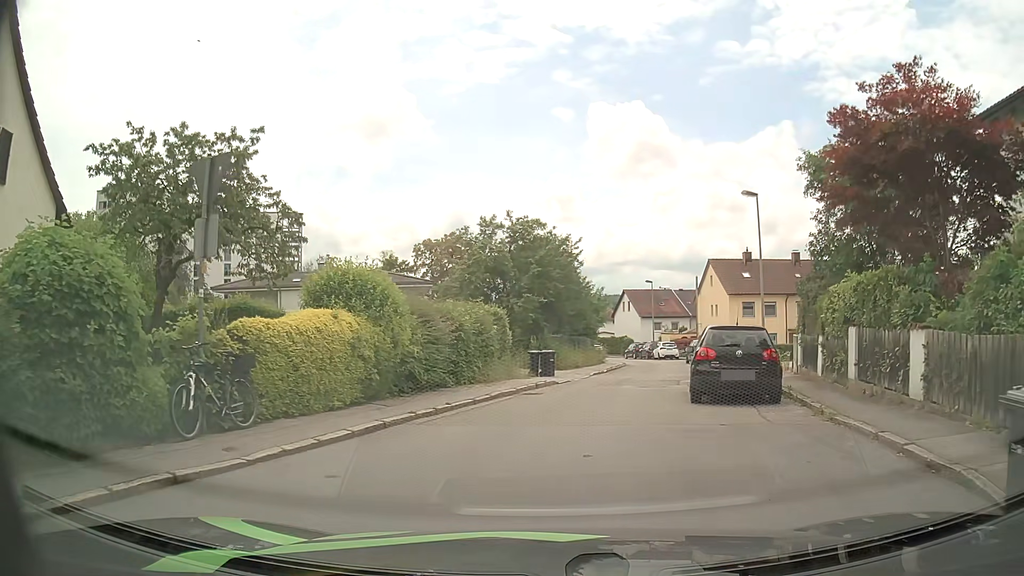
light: Day
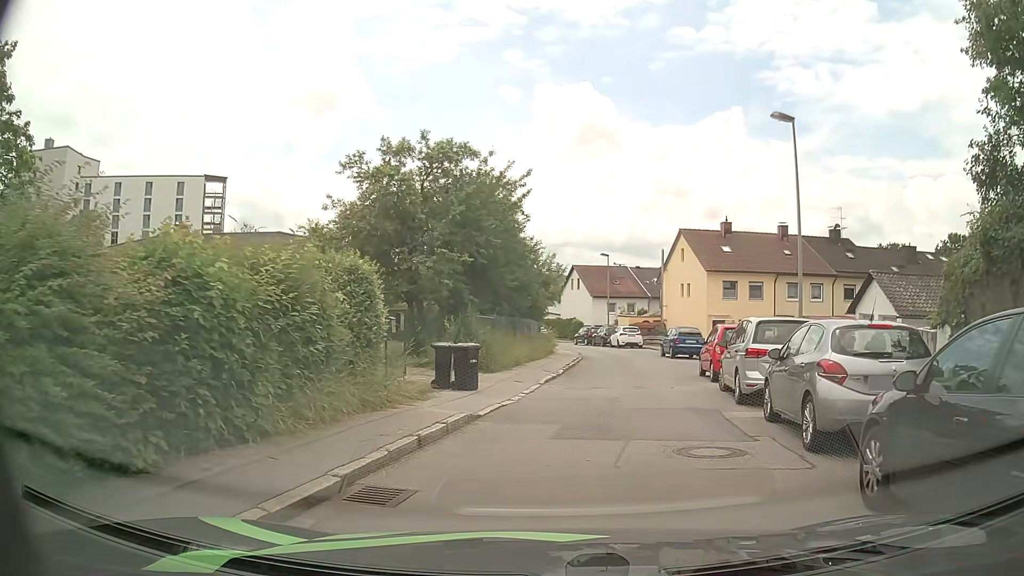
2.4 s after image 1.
(0.0, +10.8) m; +3°
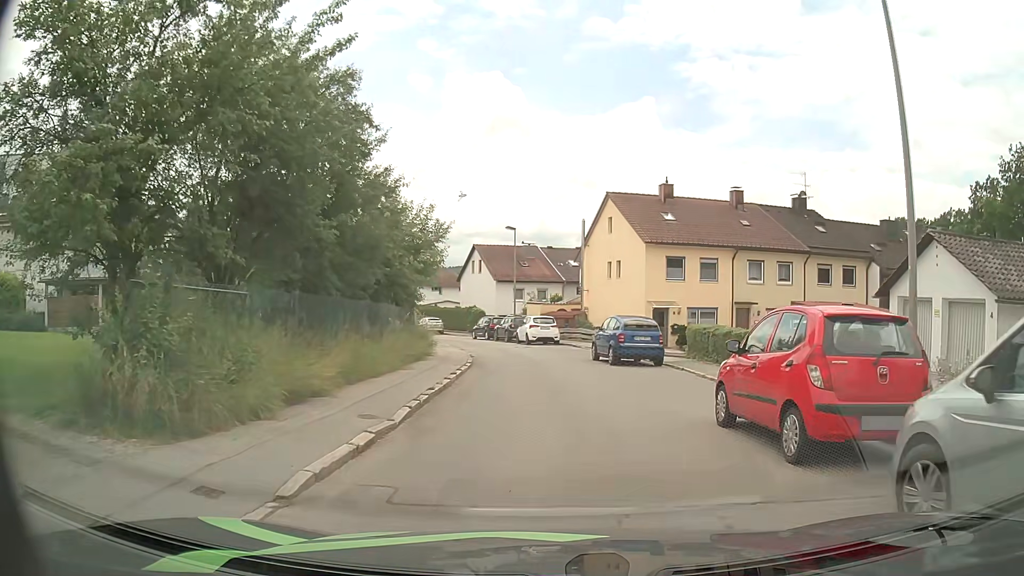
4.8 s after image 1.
(+1.0, +11.5) m; +8°
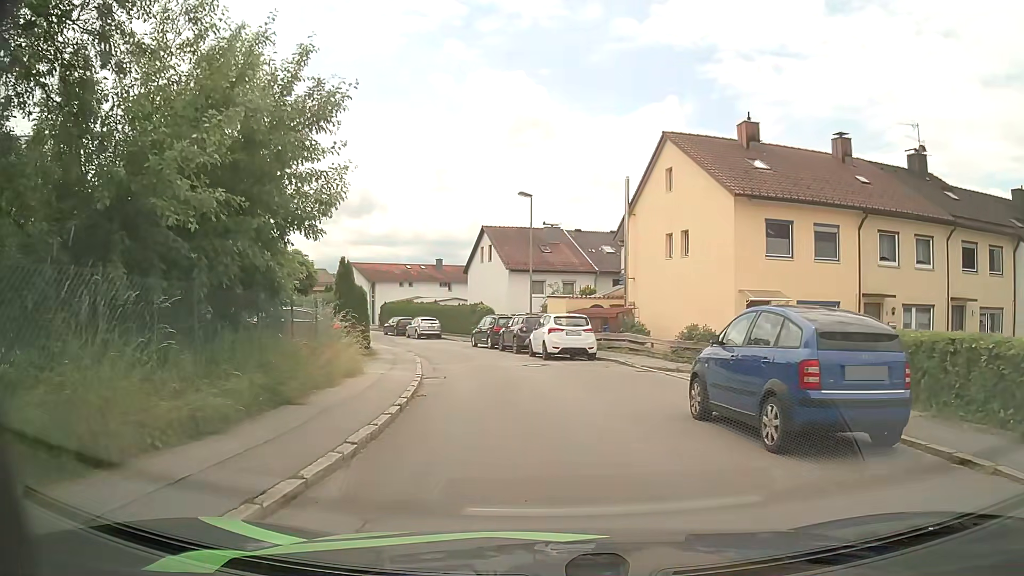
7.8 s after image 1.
(0.0, +13.7) m; -2°
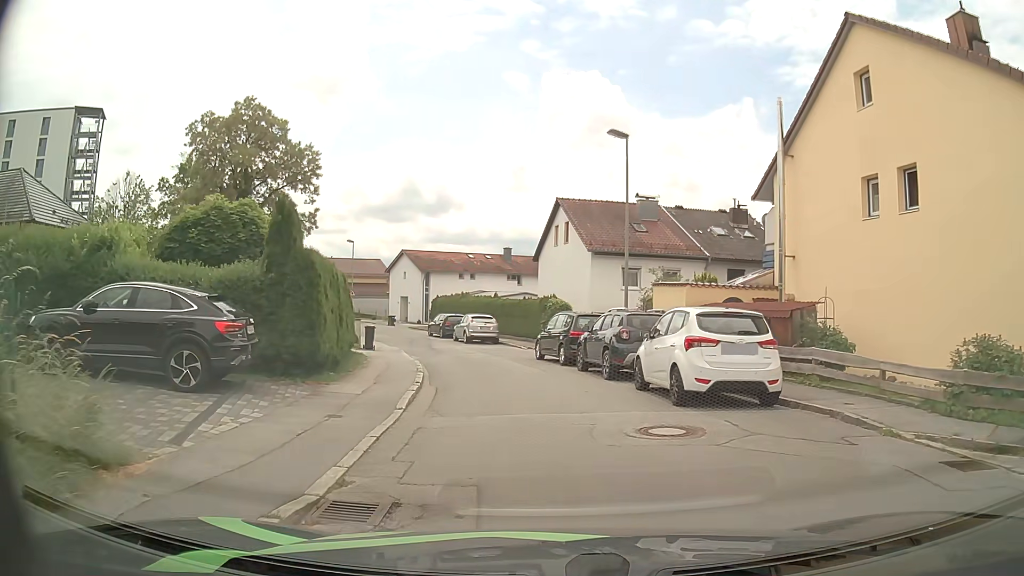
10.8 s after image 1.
(-0.8, +12.2) m; -8°
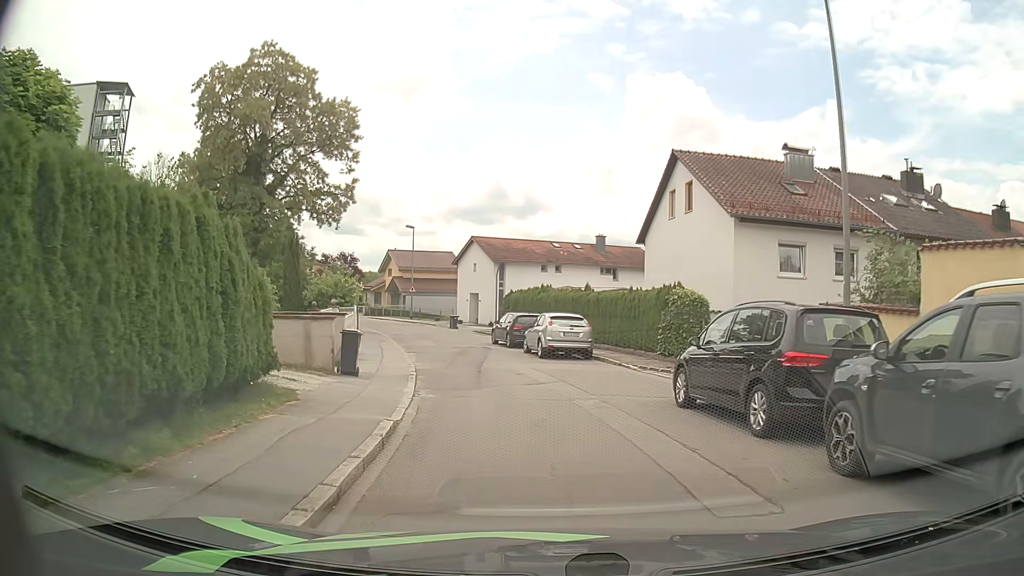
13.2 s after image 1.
(-0.6, +12.4) m; -6°
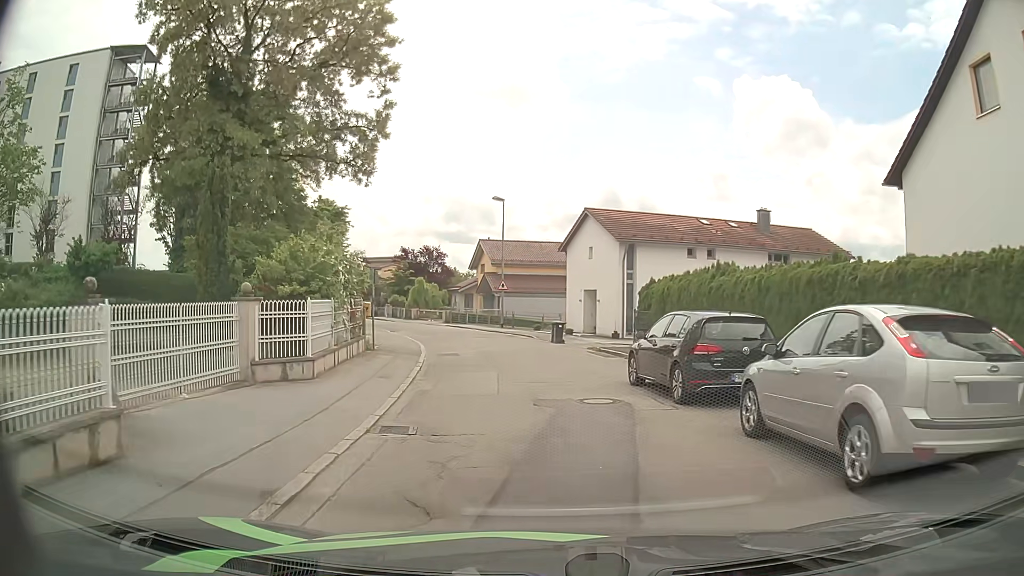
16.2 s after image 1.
(-1.7, +17.2) m; -12°
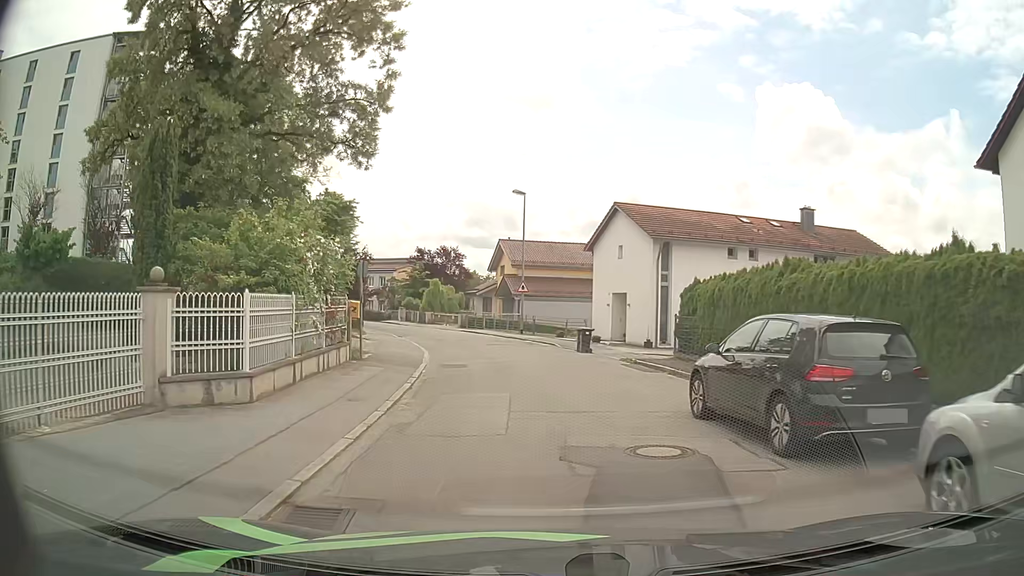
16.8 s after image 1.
(0.0, +3.8) m; 0°
